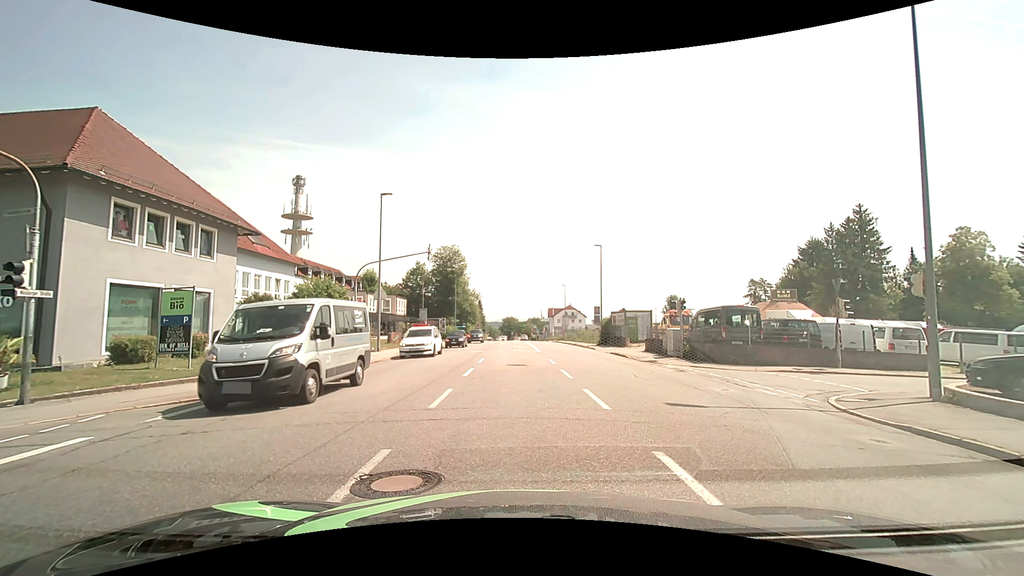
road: tertiary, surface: asphalt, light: Day
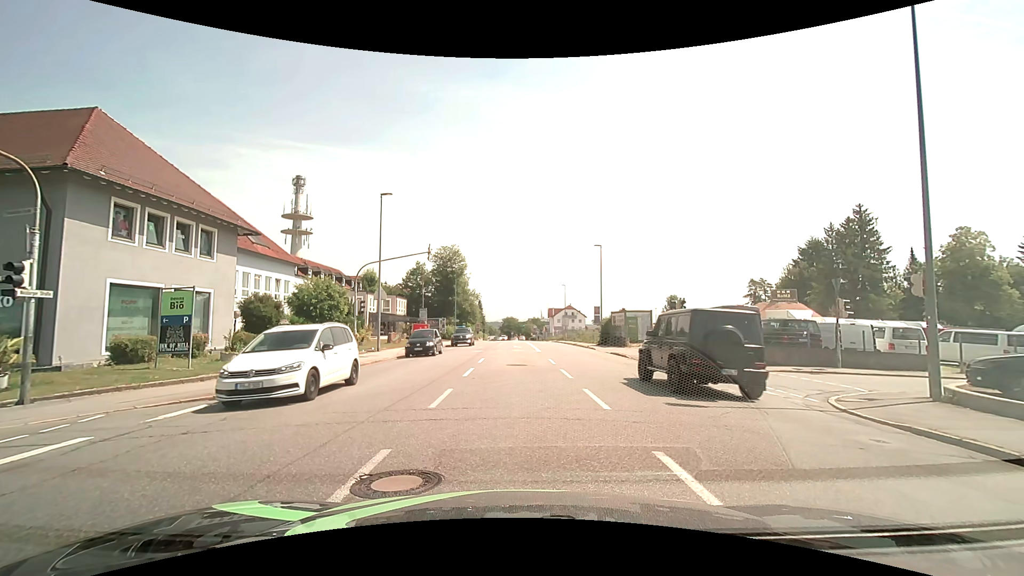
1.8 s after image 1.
(0.0, 0.0) m; 0°
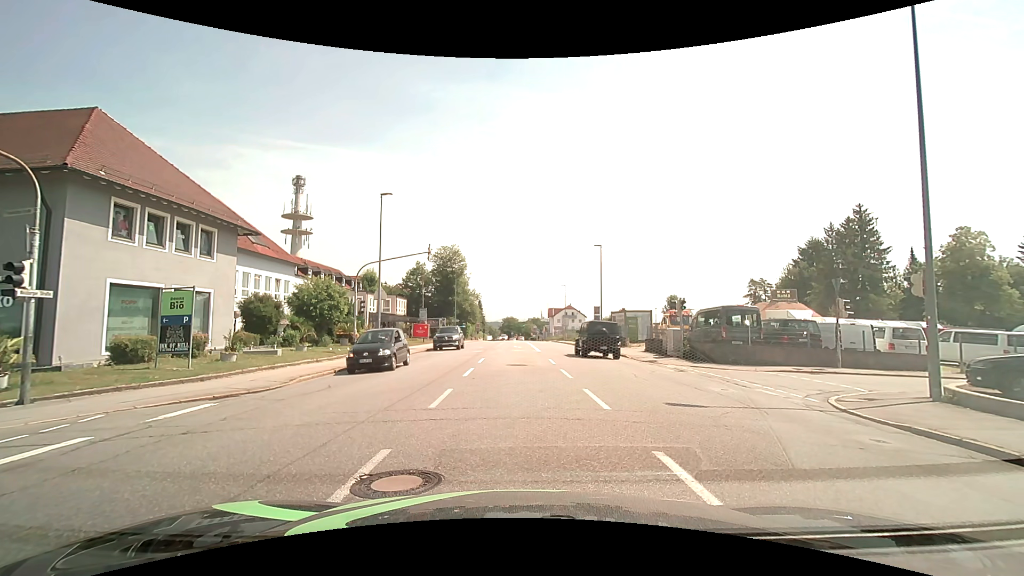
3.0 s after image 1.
(0.0, 0.0) m; 0°
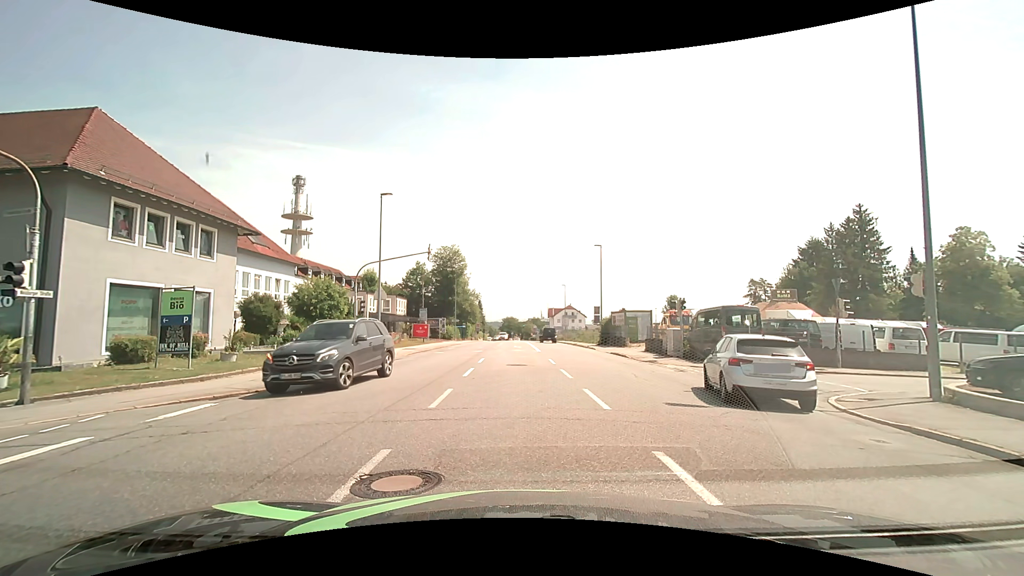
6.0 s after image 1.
(0.0, 0.0) m; 0°
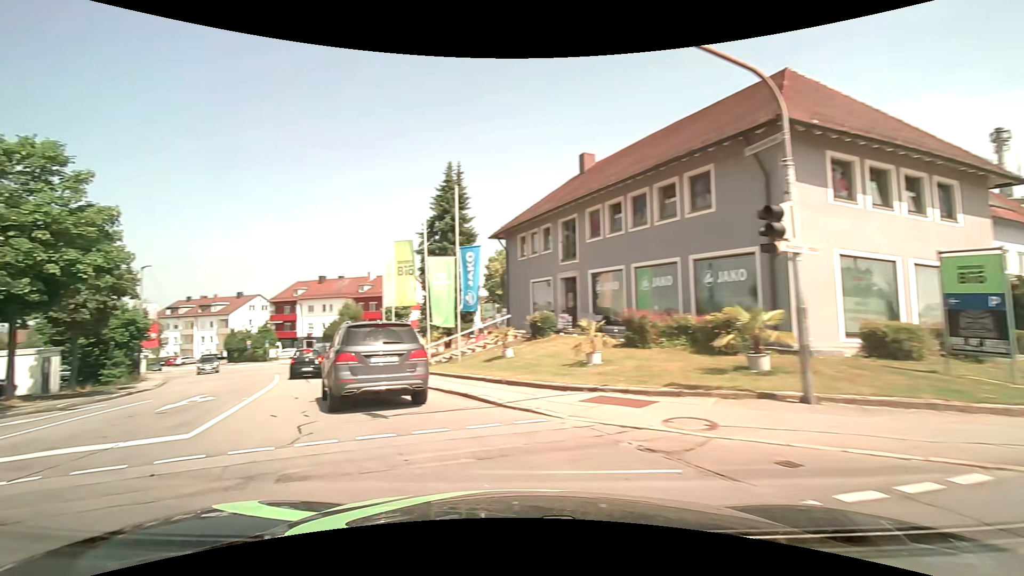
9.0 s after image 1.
(-3.8, +5.8) m; -68°
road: residential
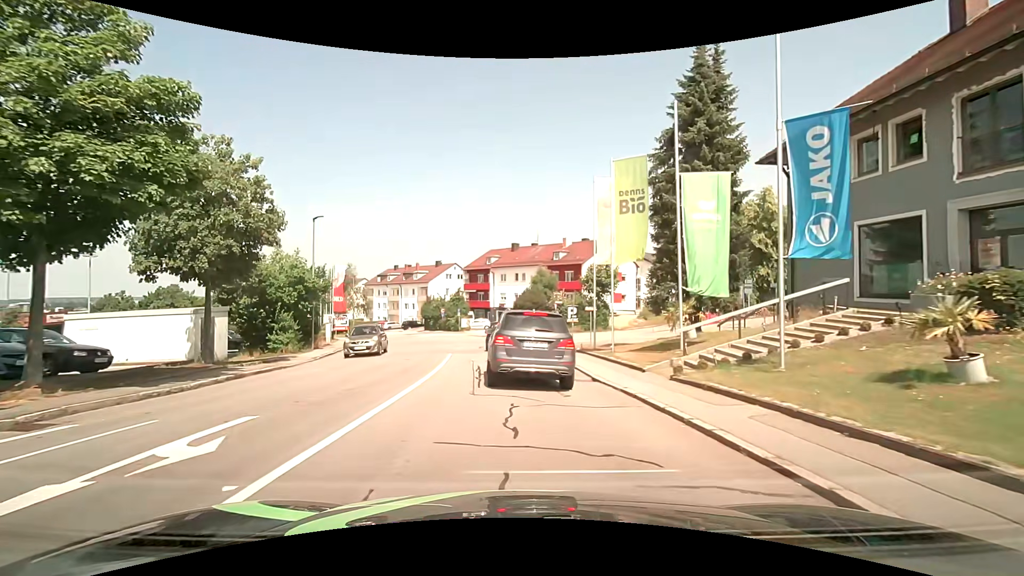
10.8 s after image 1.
(-3.3, +11.5) m; -20°
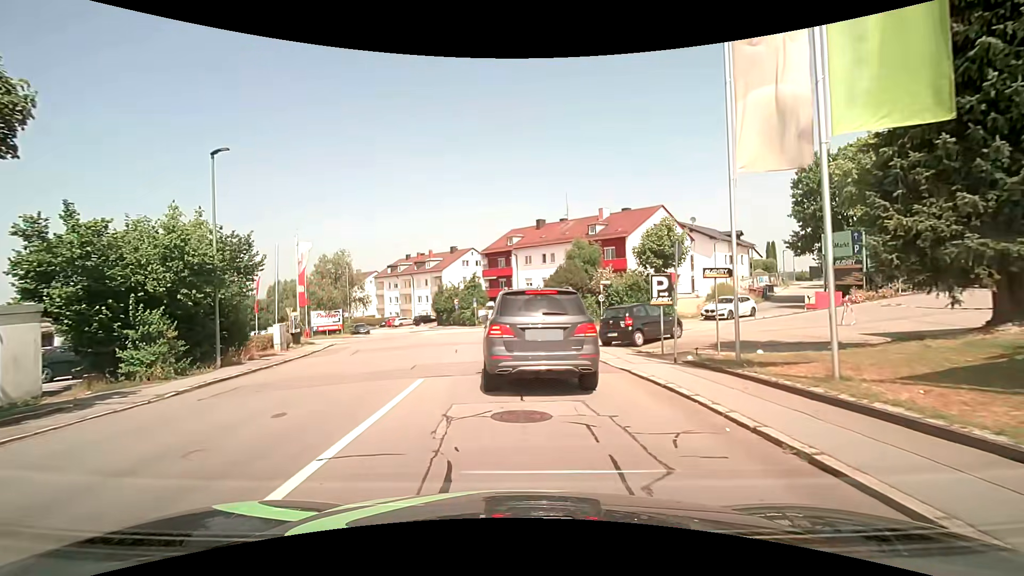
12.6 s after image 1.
(-0.4, +12.2) m; -3°
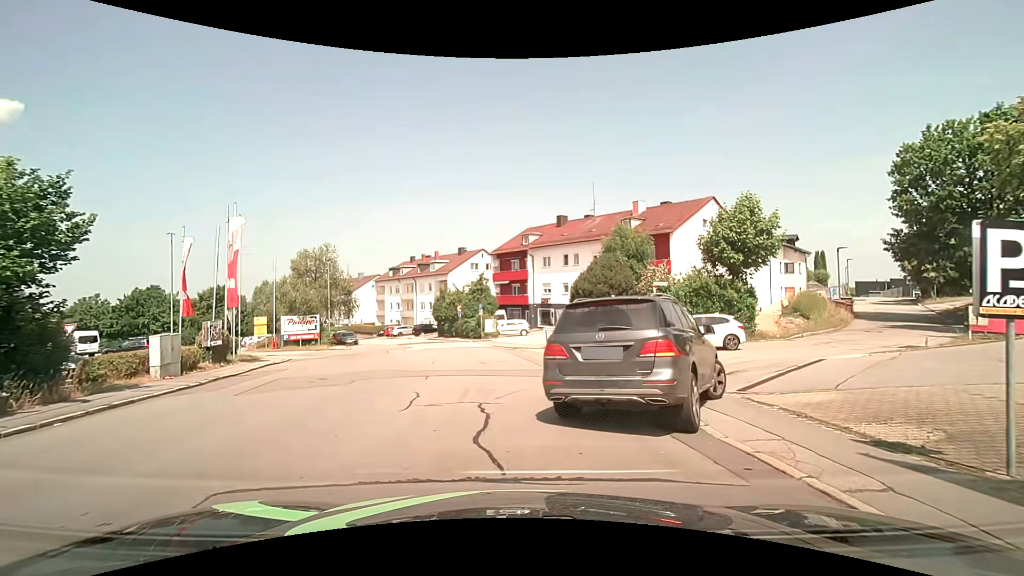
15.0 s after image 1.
(-0.3, +9.5) m; -2°
